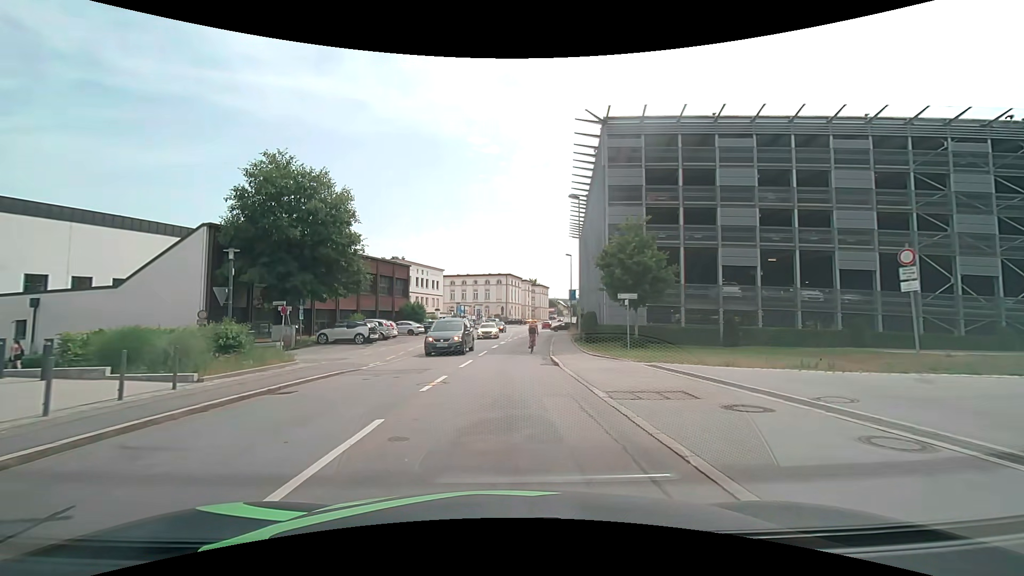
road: tertiary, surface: asphalt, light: Day
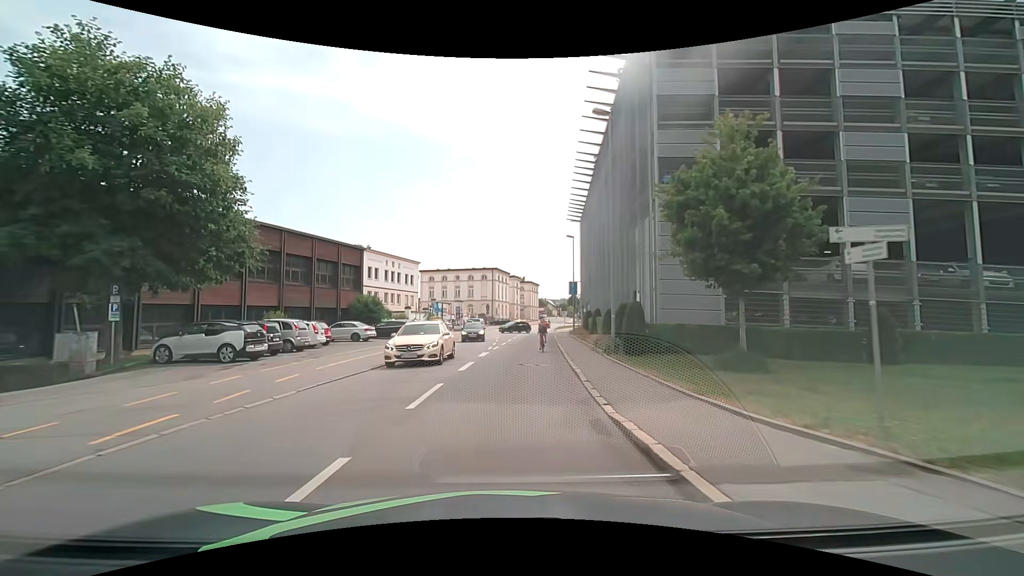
(+0.1, +14.1) m; +1°
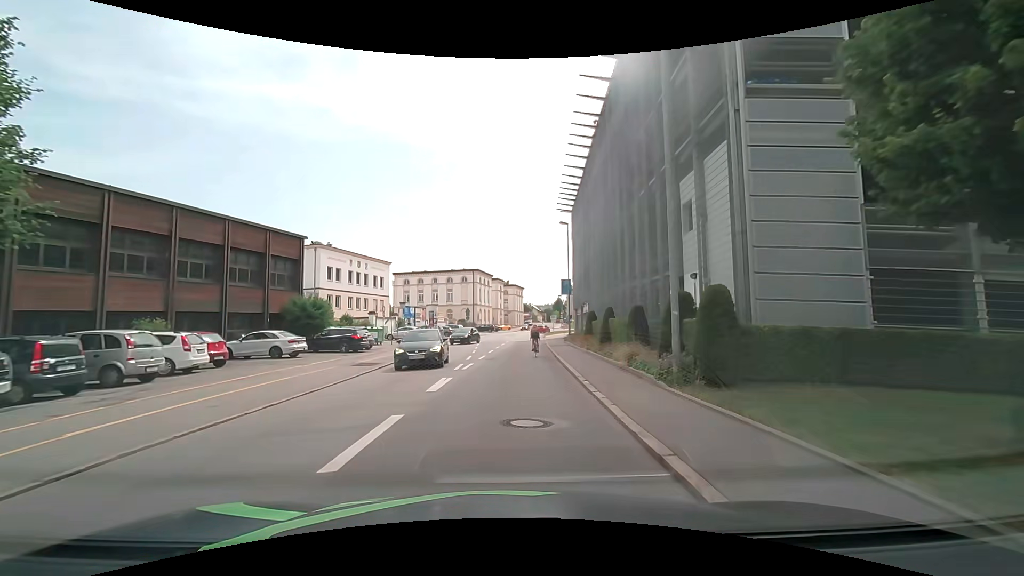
(+0.3, +9.3) m; +3°
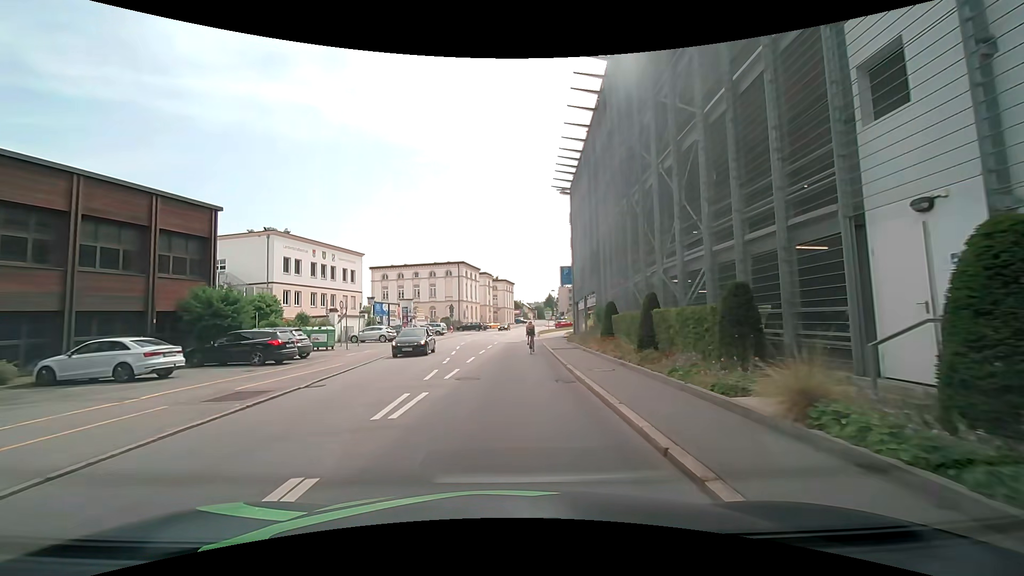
(+0.1, +9.0) m; 0°
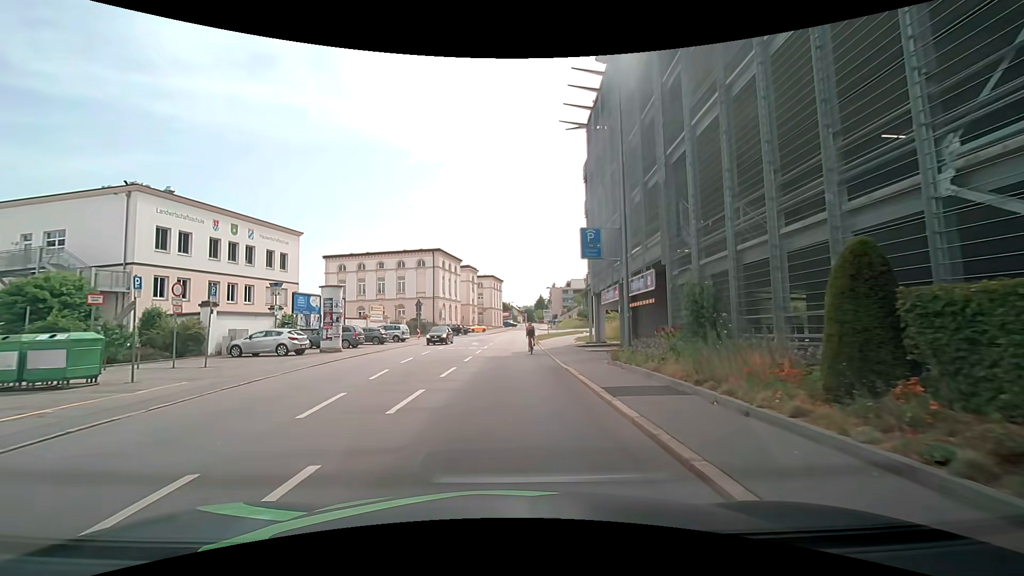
(+0.6, +17.7) m; +2°
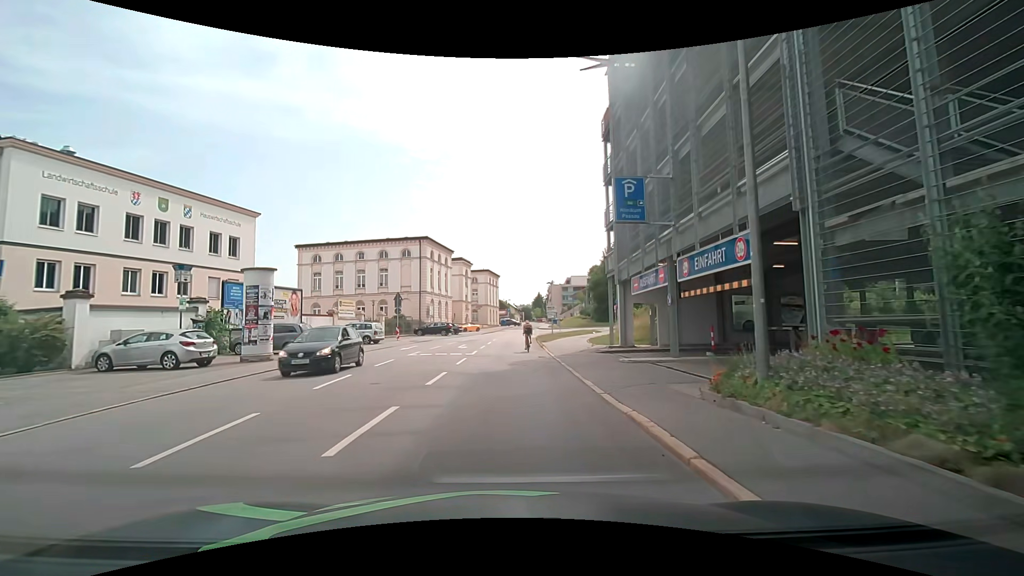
(+0.2, +8.5) m; +2°
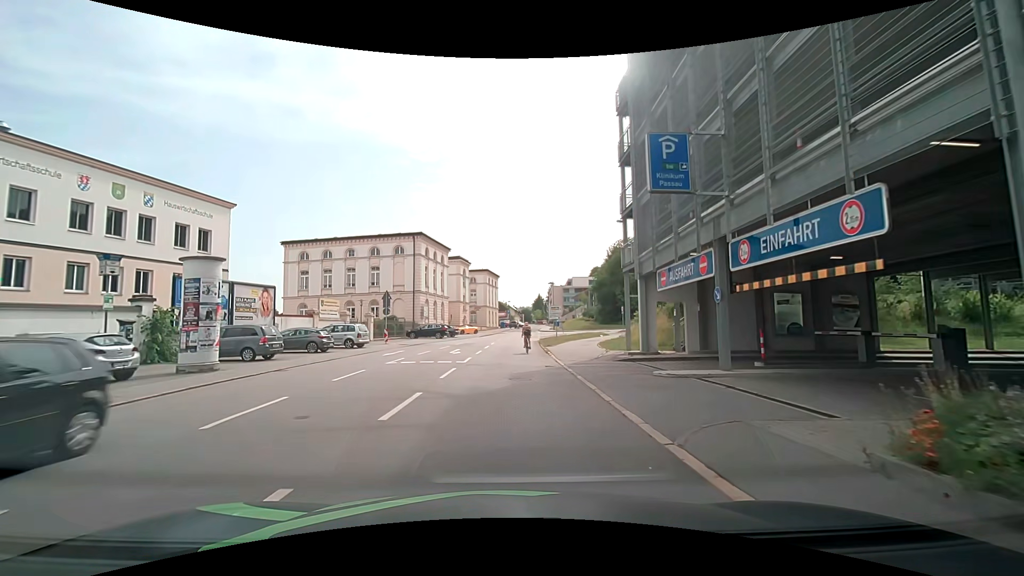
(0.0, +4.1) m; -1°
